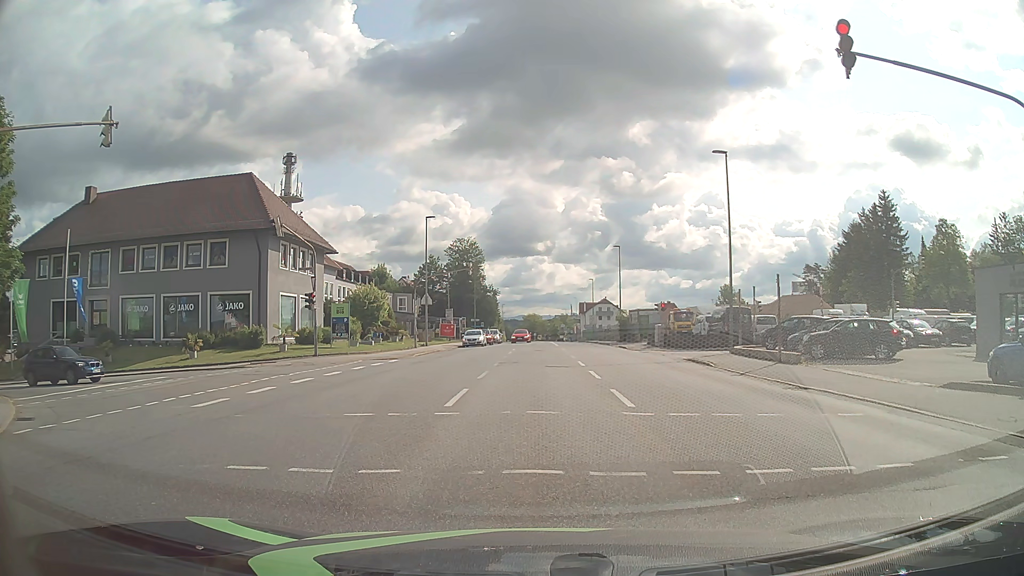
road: tertiary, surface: asphalt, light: Day
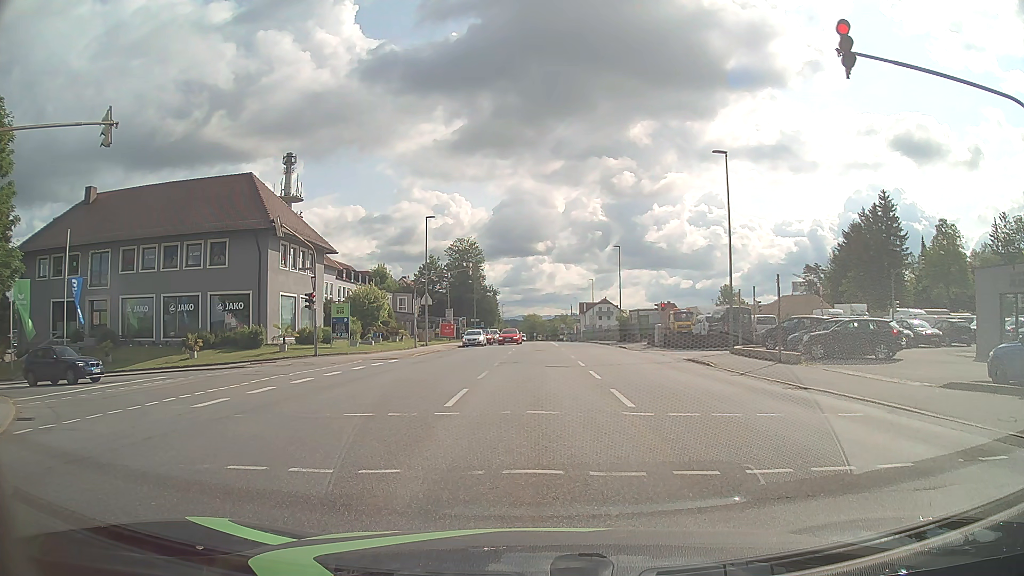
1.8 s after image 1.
(0.0, 0.0) m; 0°
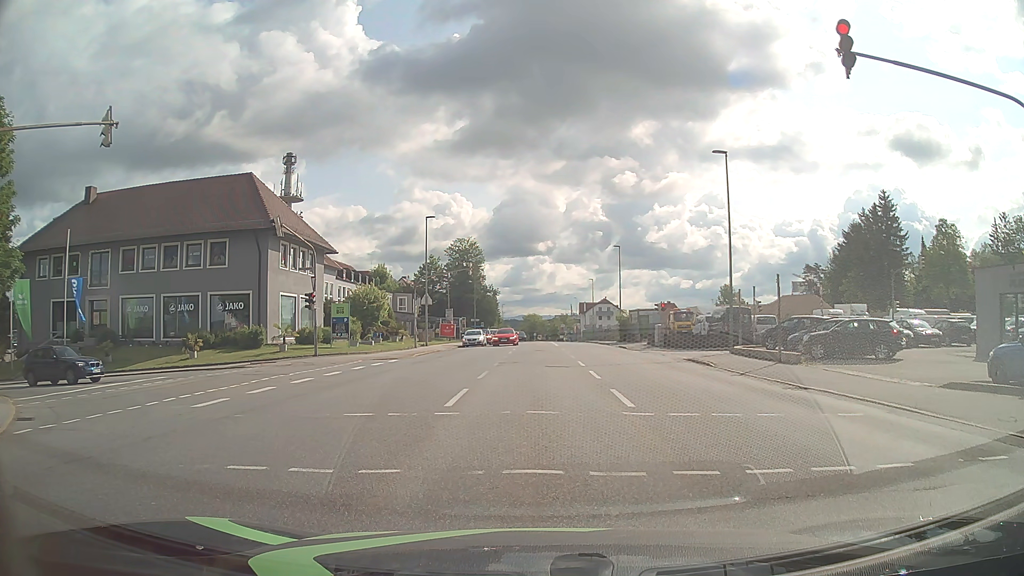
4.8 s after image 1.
(0.0, 0.0) m; 0°
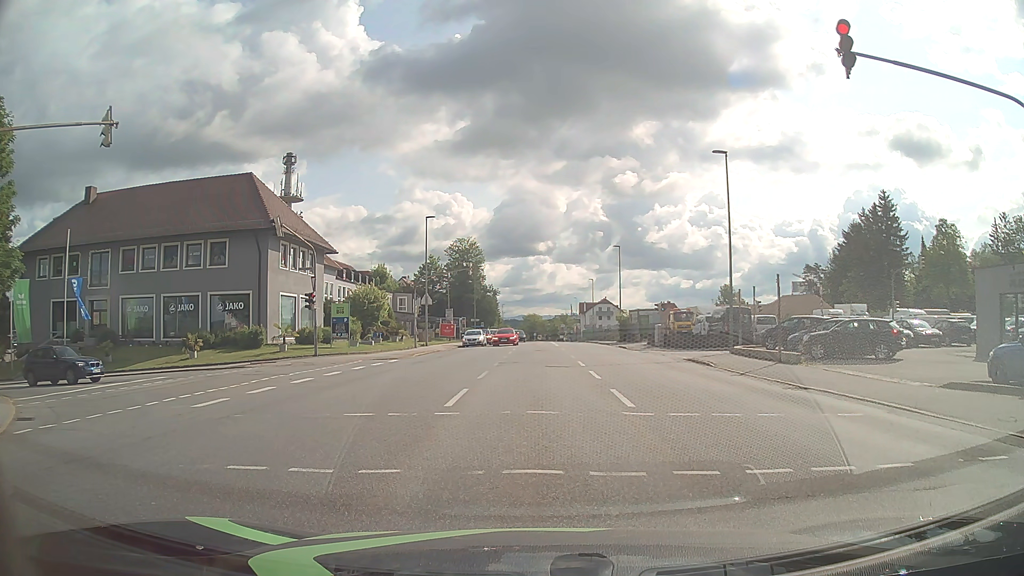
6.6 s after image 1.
(0.0, 0.0) m; 0°
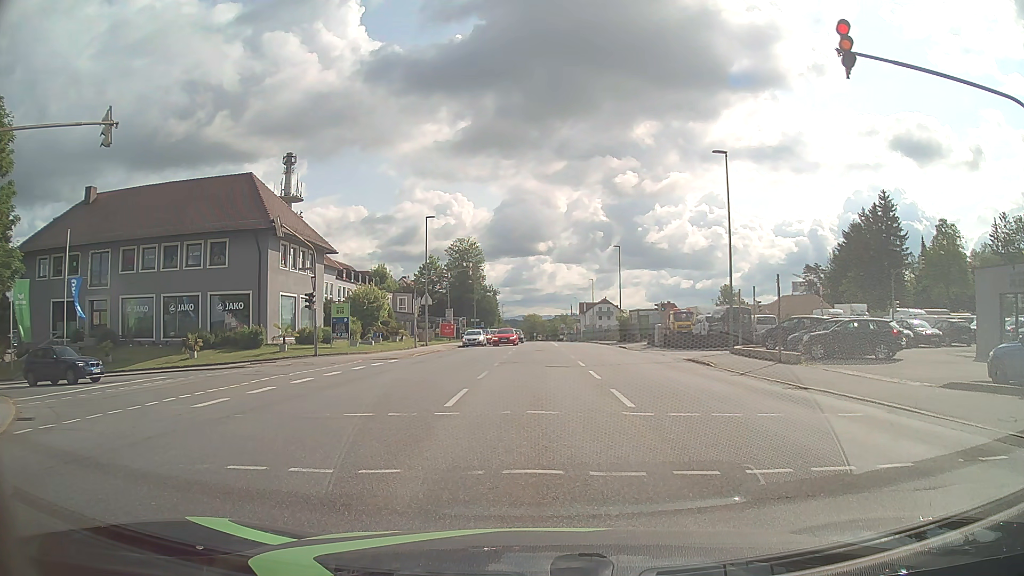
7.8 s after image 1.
(0.0, 0.0) m; 0°
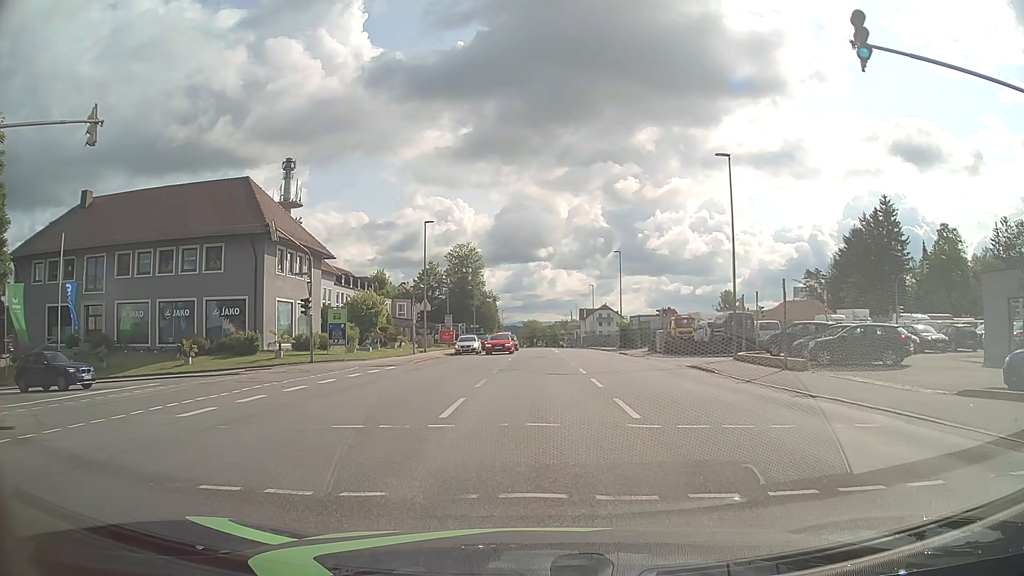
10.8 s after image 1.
(0.0, +0.7) m; 0°
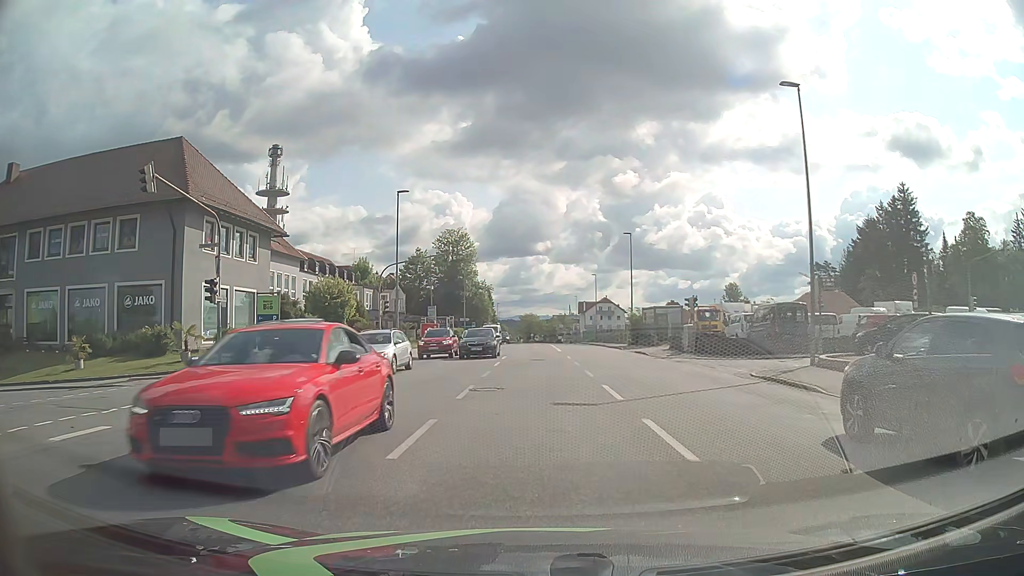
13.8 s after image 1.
(+0.2, +10.1) m; +1°
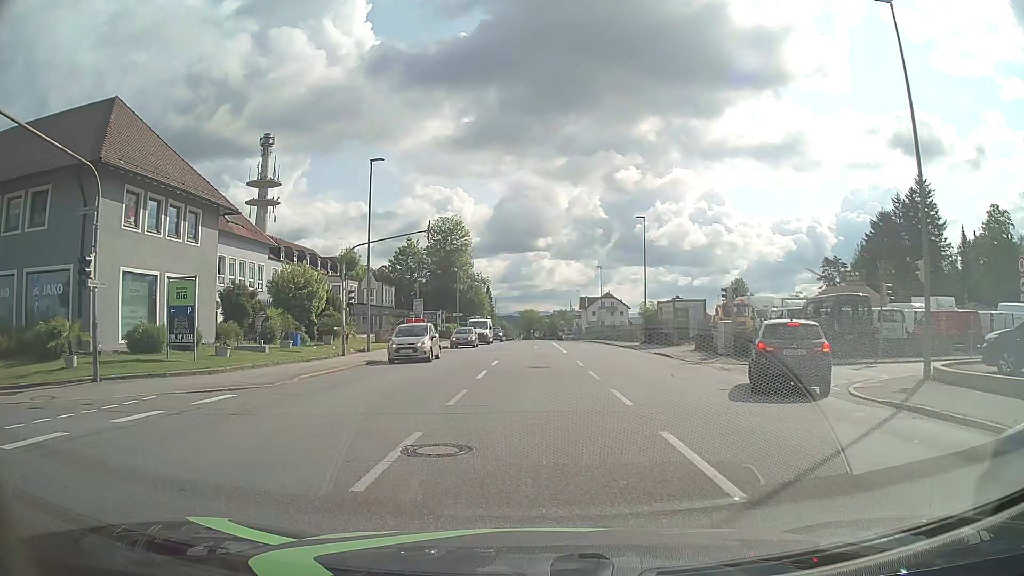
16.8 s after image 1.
(0.0, +7.2) m; +2°
